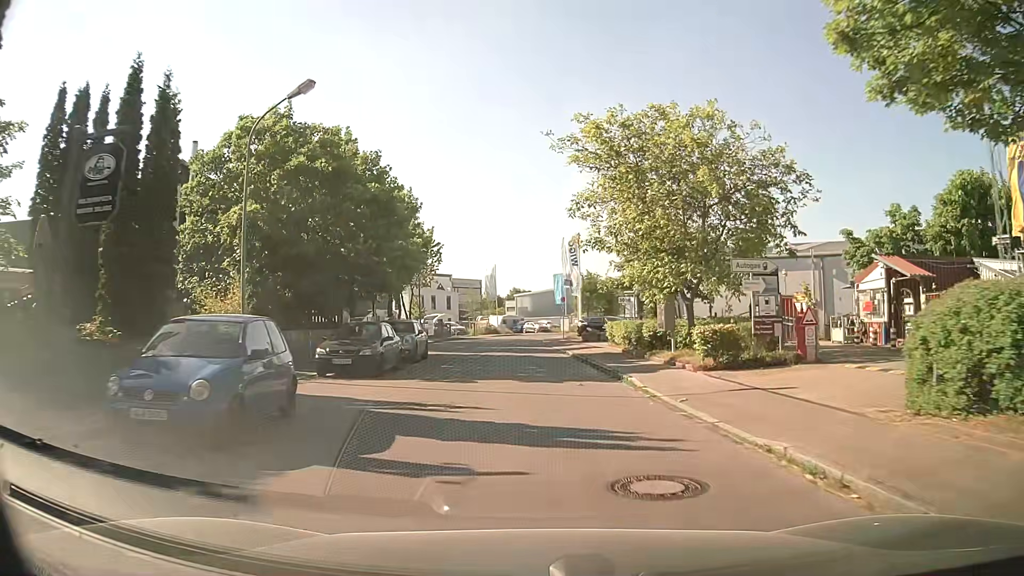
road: unclassified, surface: asphalt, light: Day
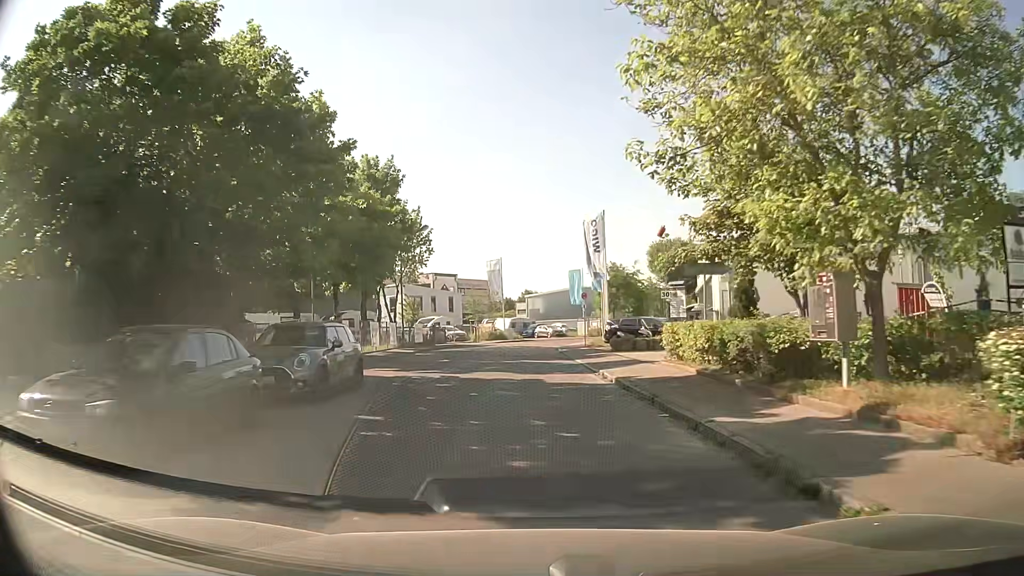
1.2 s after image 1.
(0.0, +11.1) m; -1°
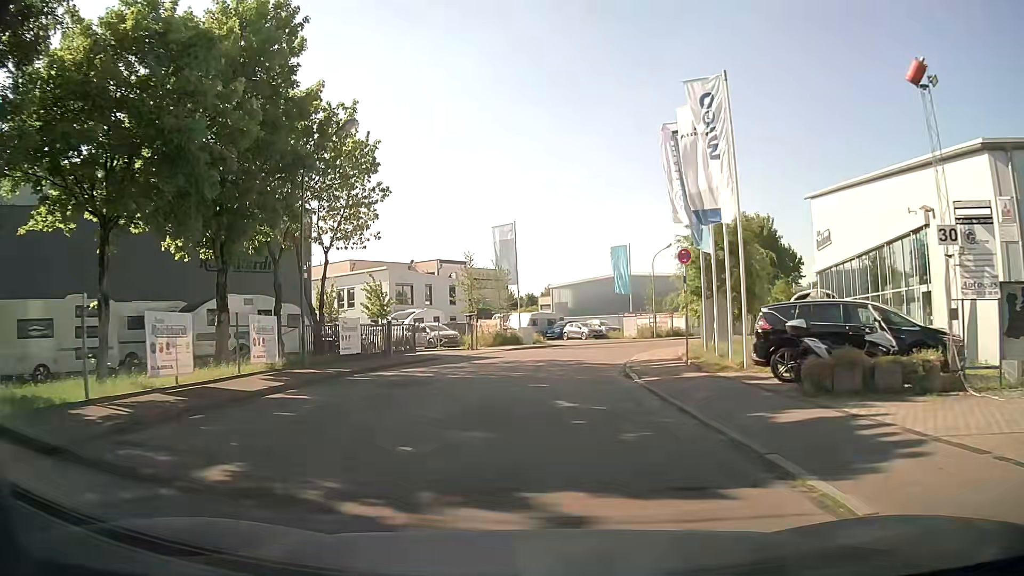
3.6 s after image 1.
(-0.4, +21.3) m; -2°
(0, +10) (0, +20) (+2, +30) (+6, +39) (+12, +47) (+18, +55) (+23, +64) (+28, +72) (+34, +81) (+39, +89) m
